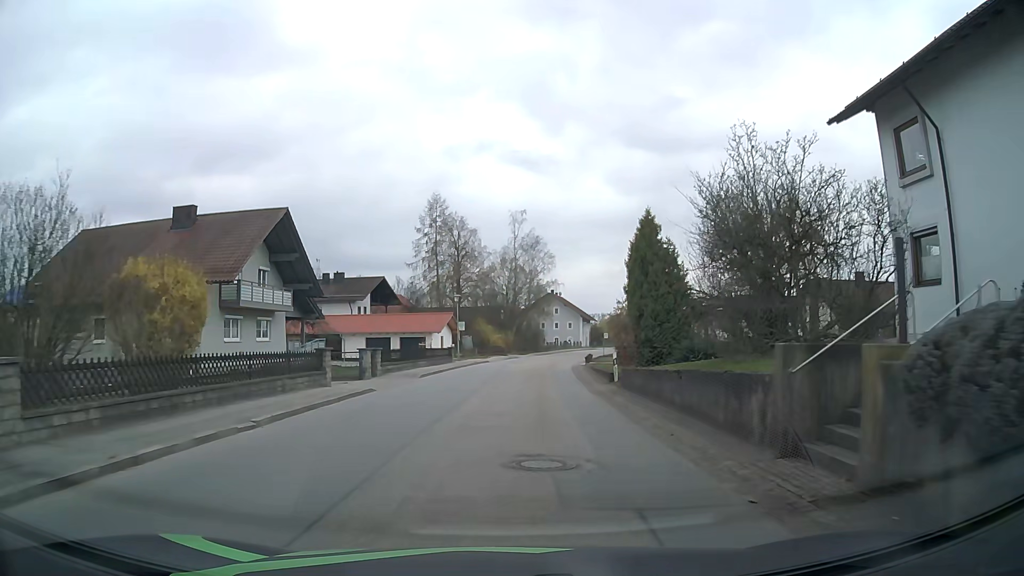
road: tertiary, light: Day
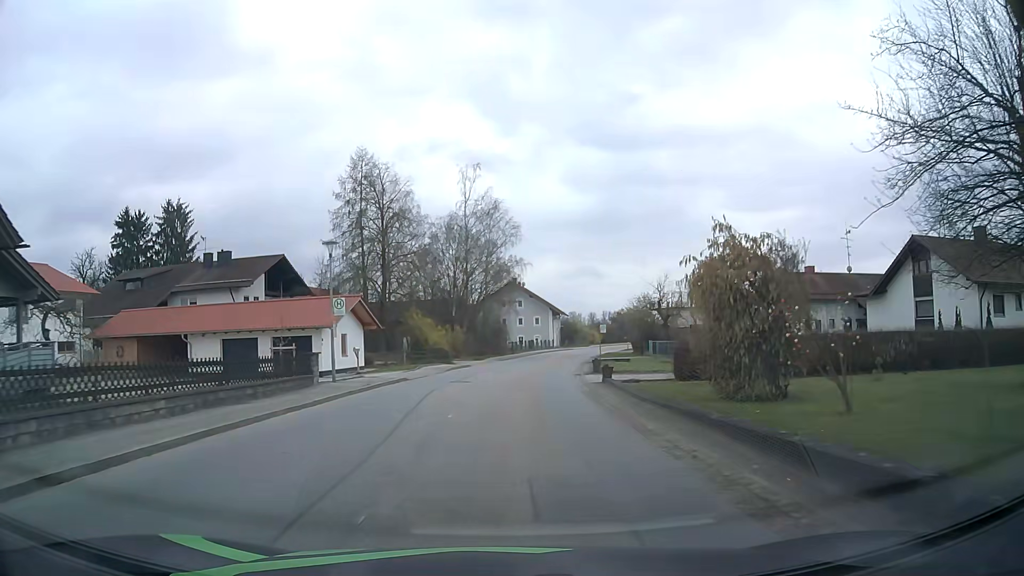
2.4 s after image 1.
(+0.8, +24.8) m; +4°
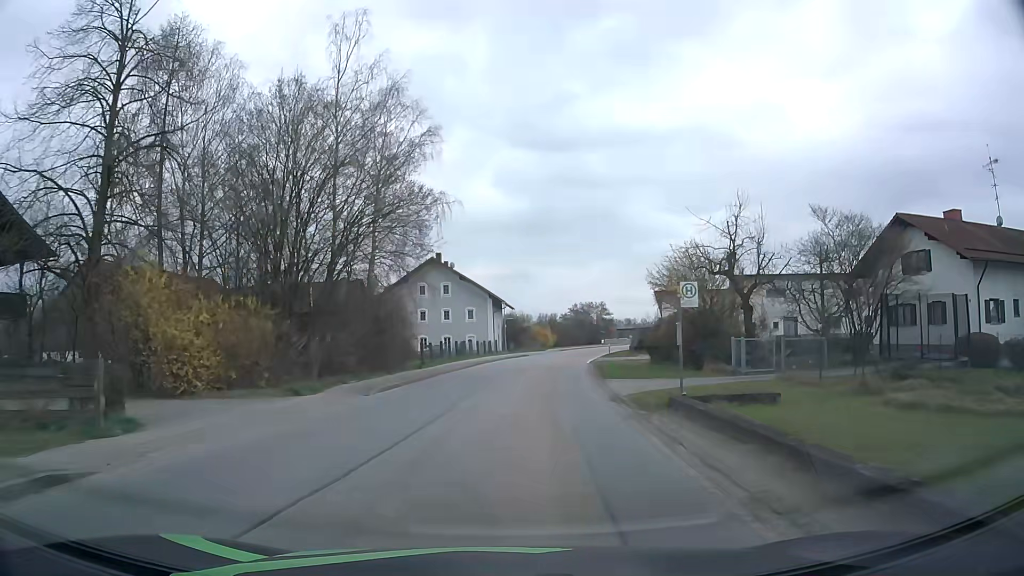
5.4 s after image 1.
(+1.1, +33.8) m; +5°
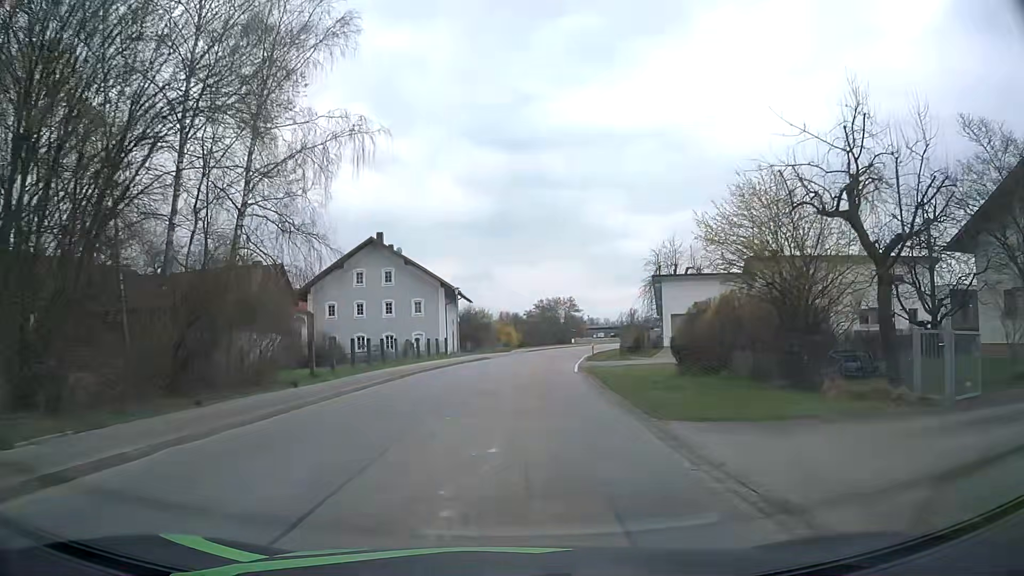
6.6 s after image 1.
(+0.4, +14.1) m; +3°
(0, +10) (+1, +20) (+1, +30) (+2, +40) (+4, +50) (+5, +60) (+8, +69) (+10, +79) (+13, +89) (+16, +98) m
